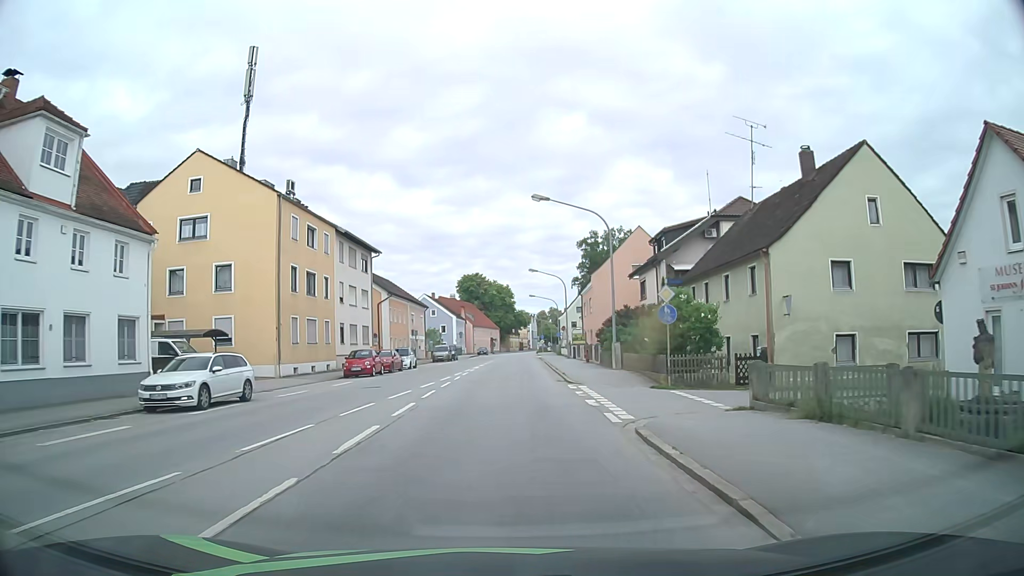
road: primary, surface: asphalt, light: Day
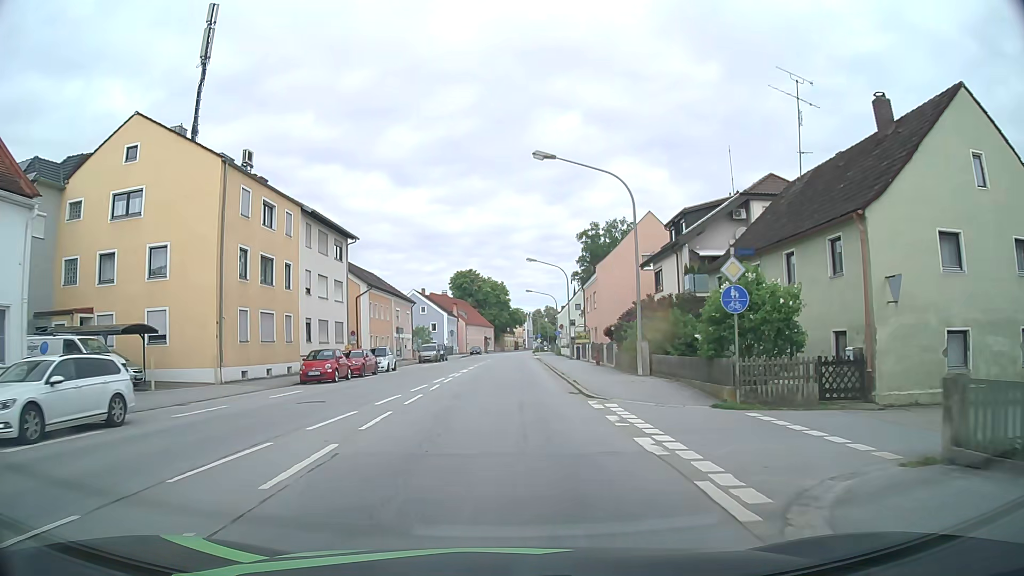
(+0.1, +6.8) m; 0°
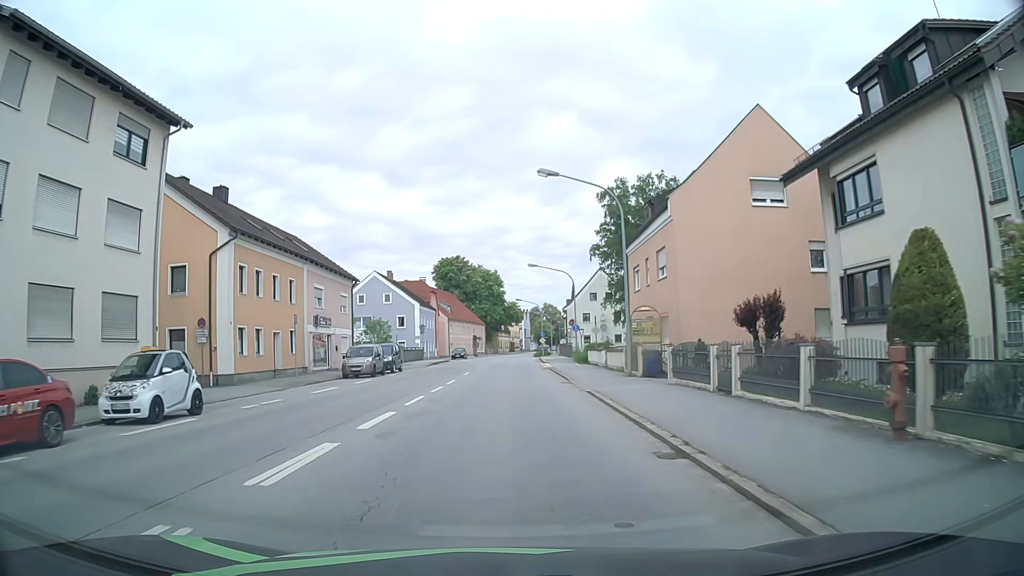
(+0.3, +27.0) m; +1°
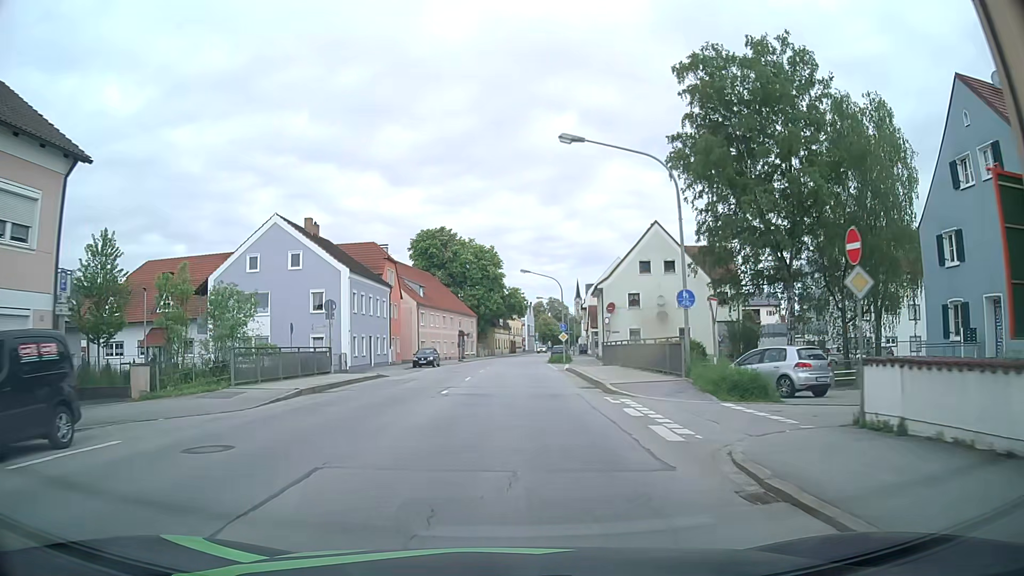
(+0.2, +33.8) m; 0°
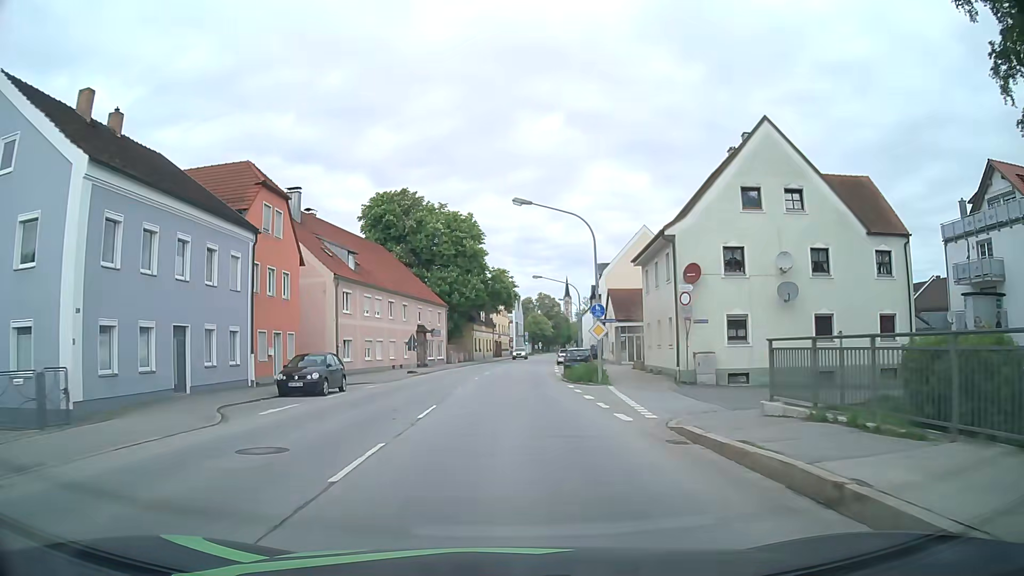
(+0.2, +27.5) m; +1°
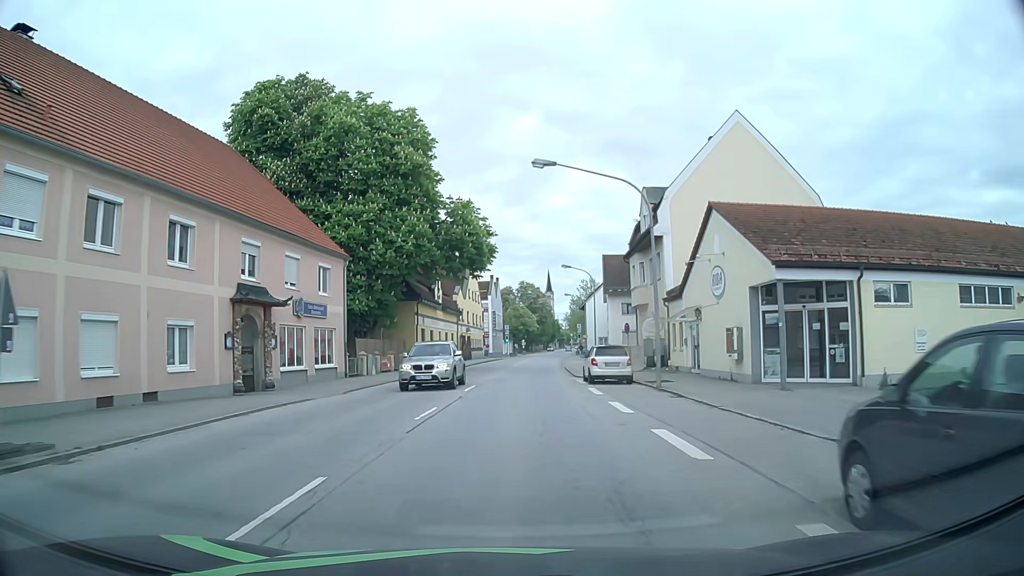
(+0.6, +35.2) m; +2°
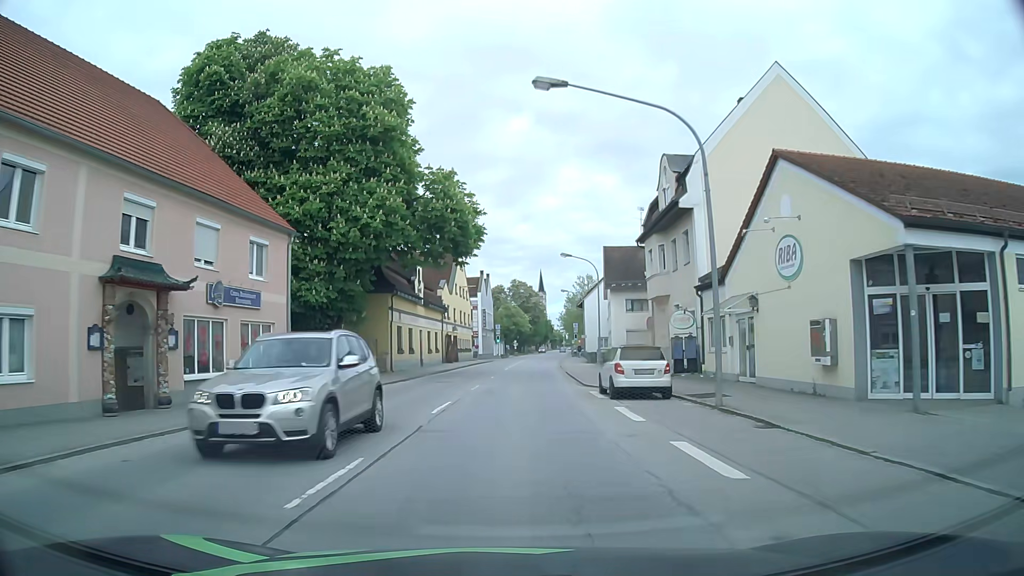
(+0.1, +7.3) m; +1°
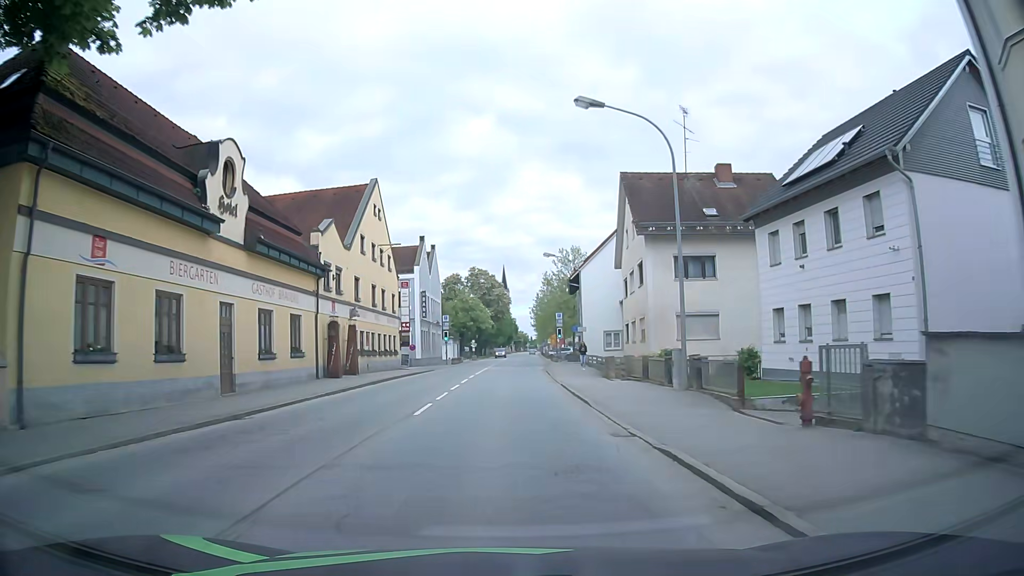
(+0.9, +30.3) m; +3°
(0, +10) (0, +20) (+1, +30) (+1, +40) (+1, +50) (+2, +60) (+2, +70) (+3, +80) (+3, +90) (+4, +100) m
